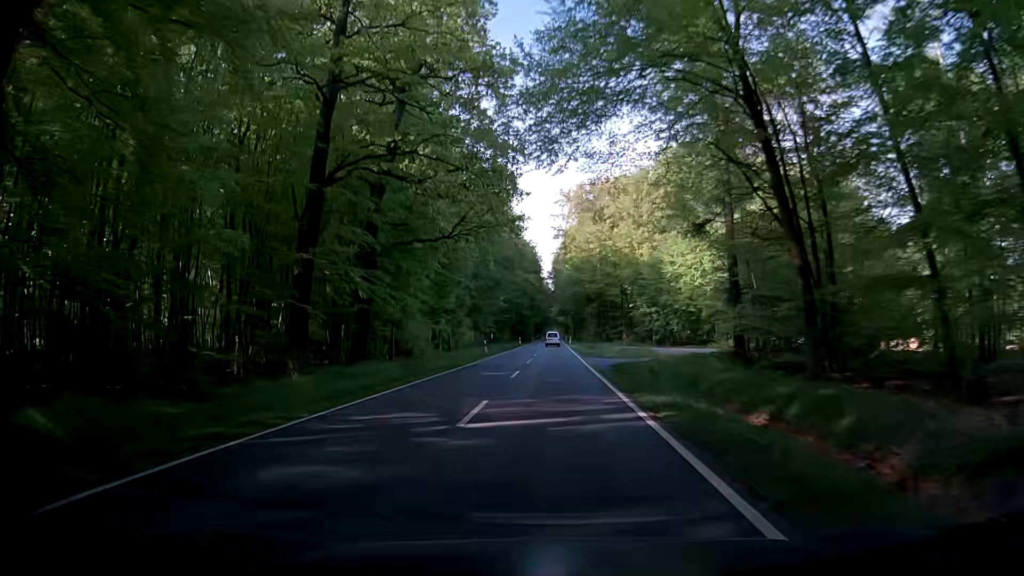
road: secondary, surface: asphalt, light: Day
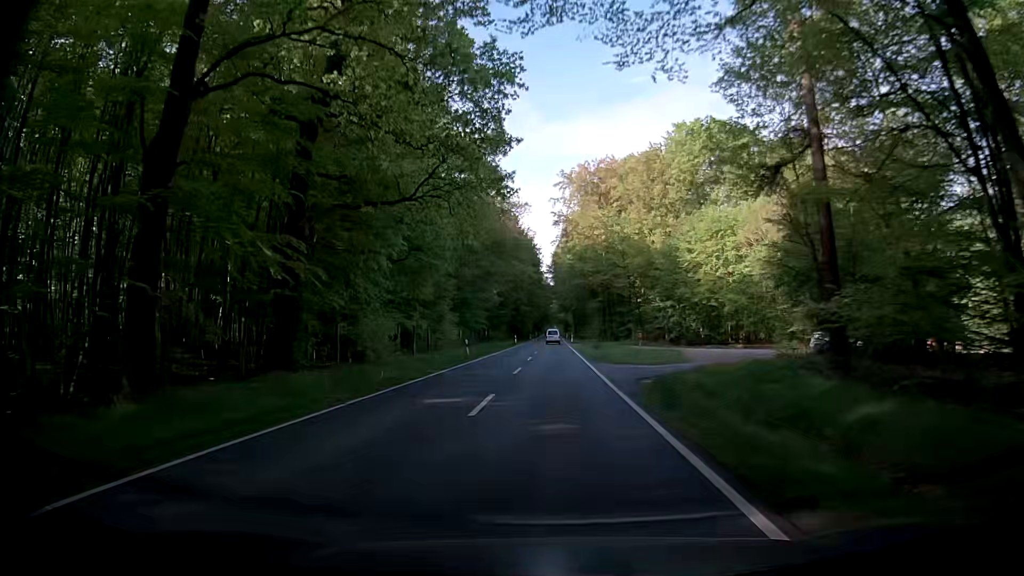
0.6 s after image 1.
(+0.2, +10.8) m; +1°
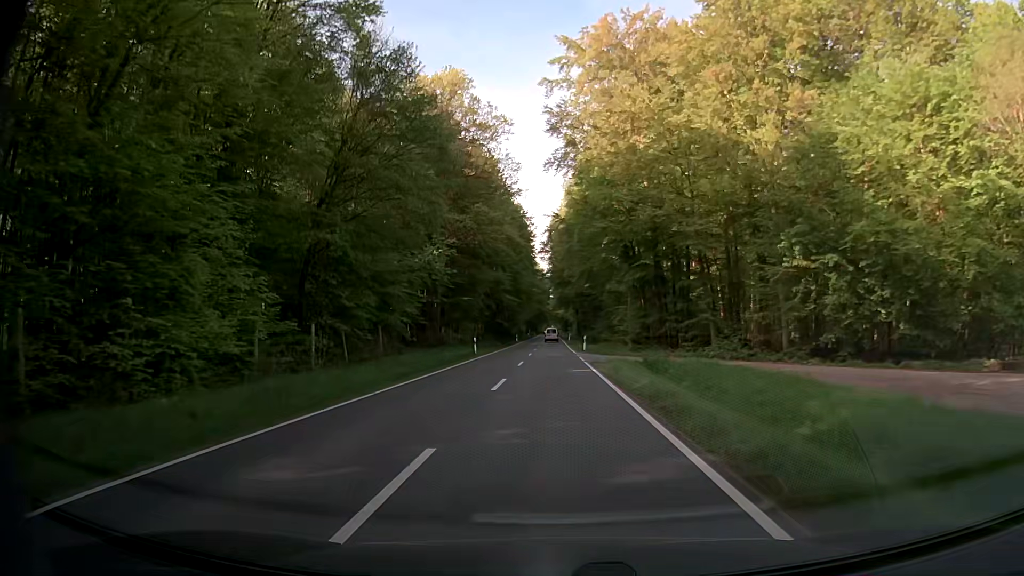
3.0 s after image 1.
(+0.3, +43.2) m; +1°
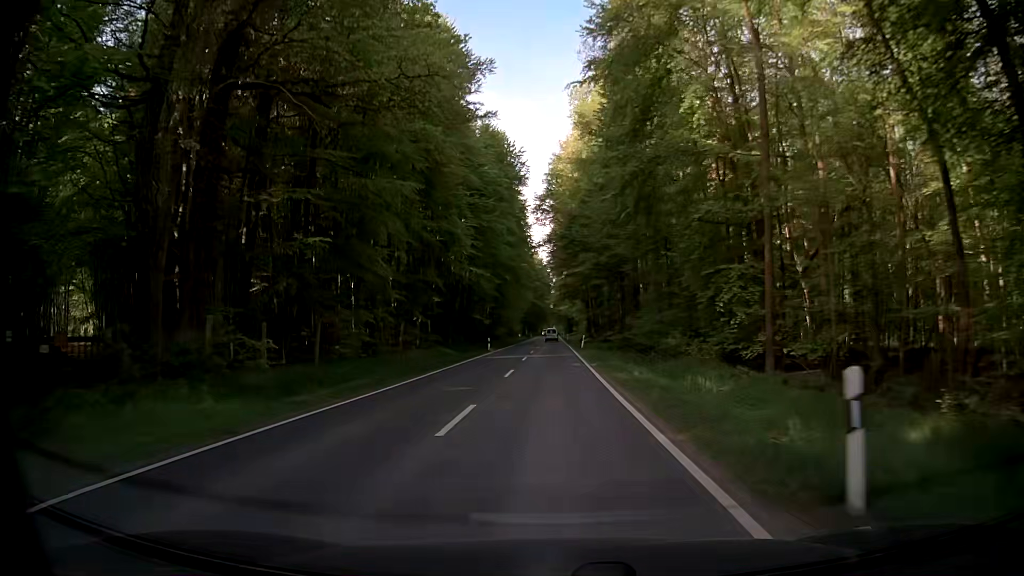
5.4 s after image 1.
(-0.1, +43.1) m; 0°
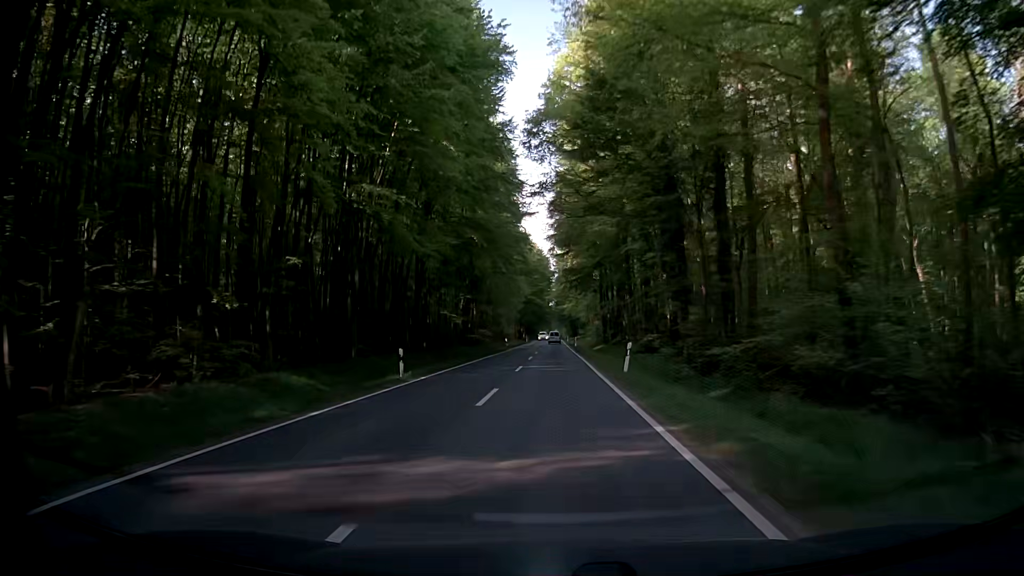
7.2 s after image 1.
(-0.2, +32.2) m; -1°
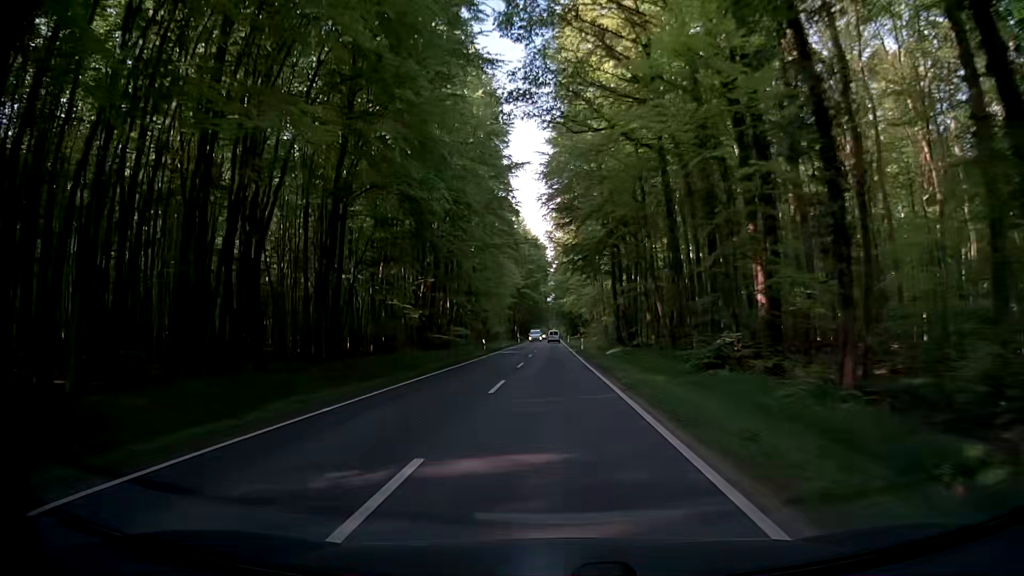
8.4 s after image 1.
(+0.3, +21.4) m; +1°
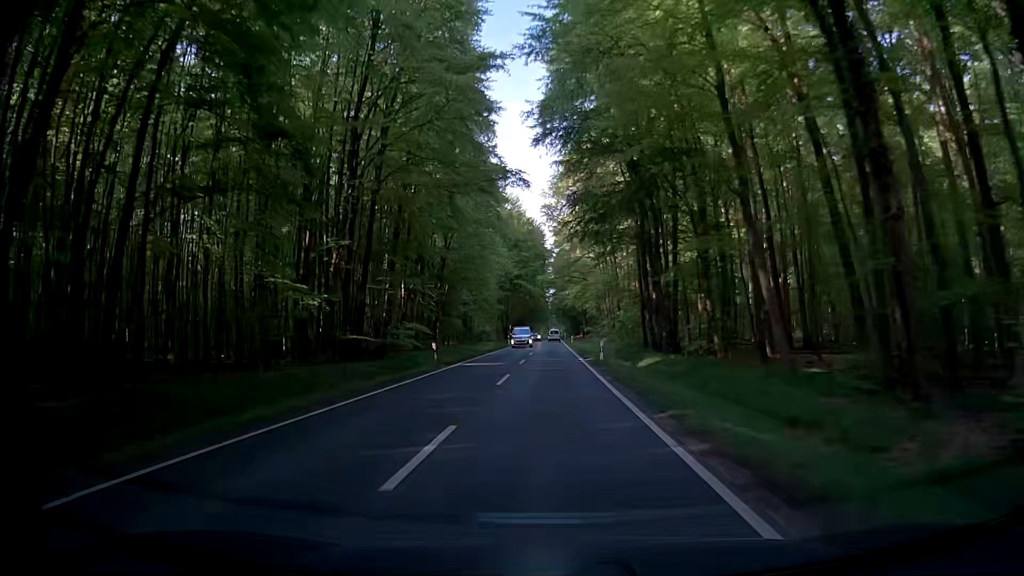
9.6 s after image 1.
(-0.1, +21.5) m; 0°
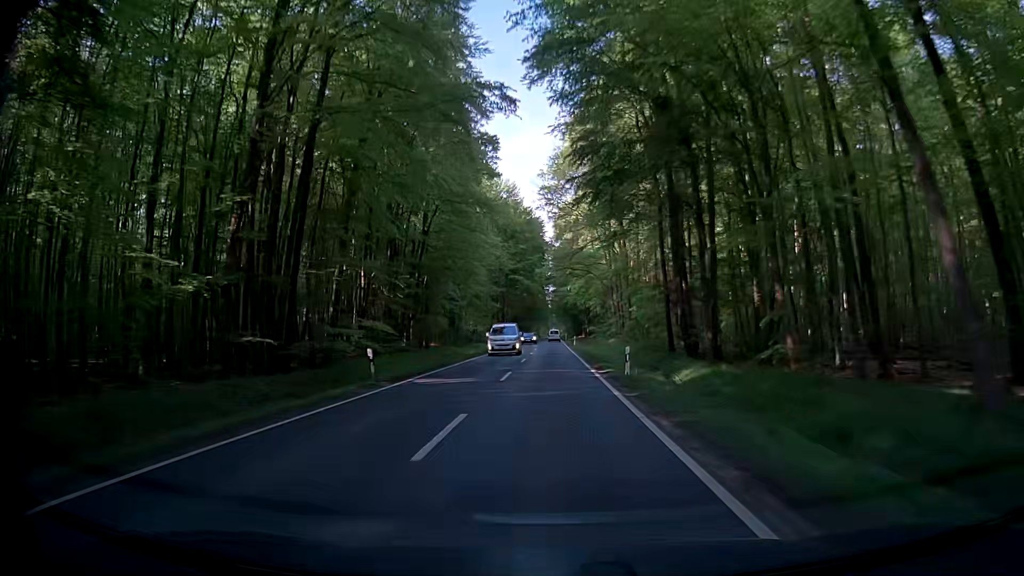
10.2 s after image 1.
(0.0, +10.7) m; 0°
(0, +10) (-1, +20) (-1, +30) (-1, +40) (-2, +50) (-2, +60) (-3, +70) (-3, +80) (-3, +90) (-4, +100) m
